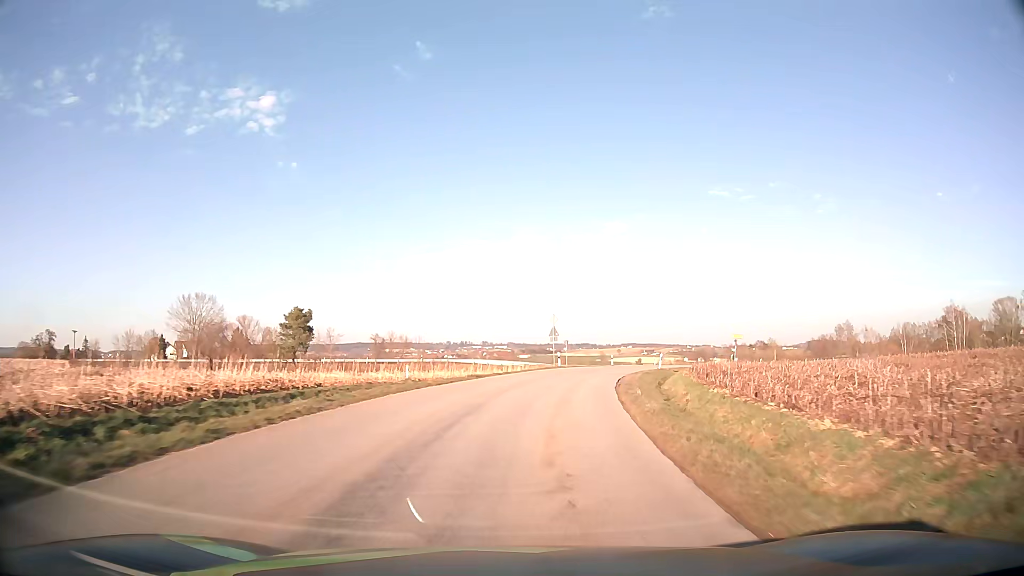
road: tertiary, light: Day
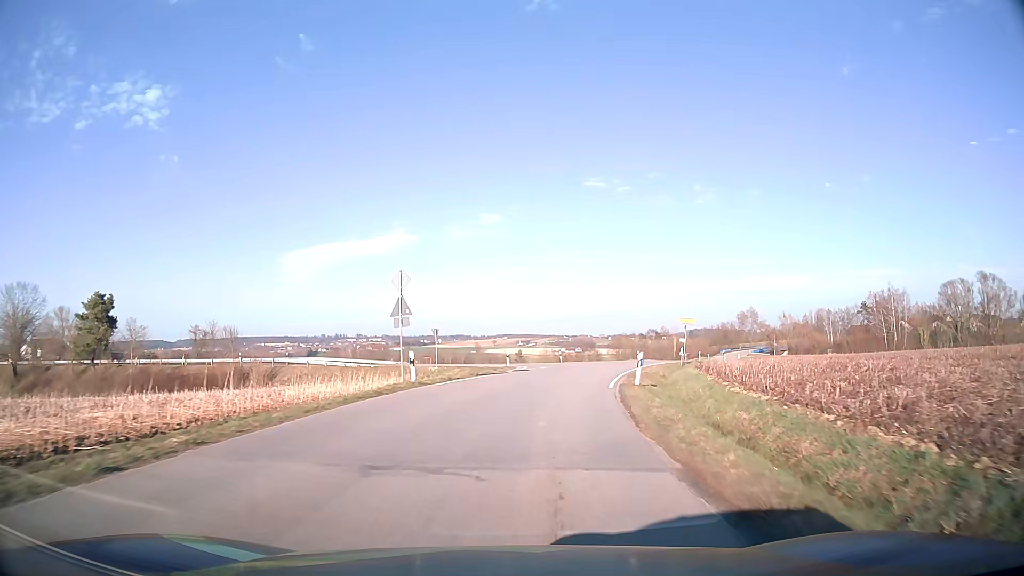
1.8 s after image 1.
(+2.4, +25.0) m; +10°
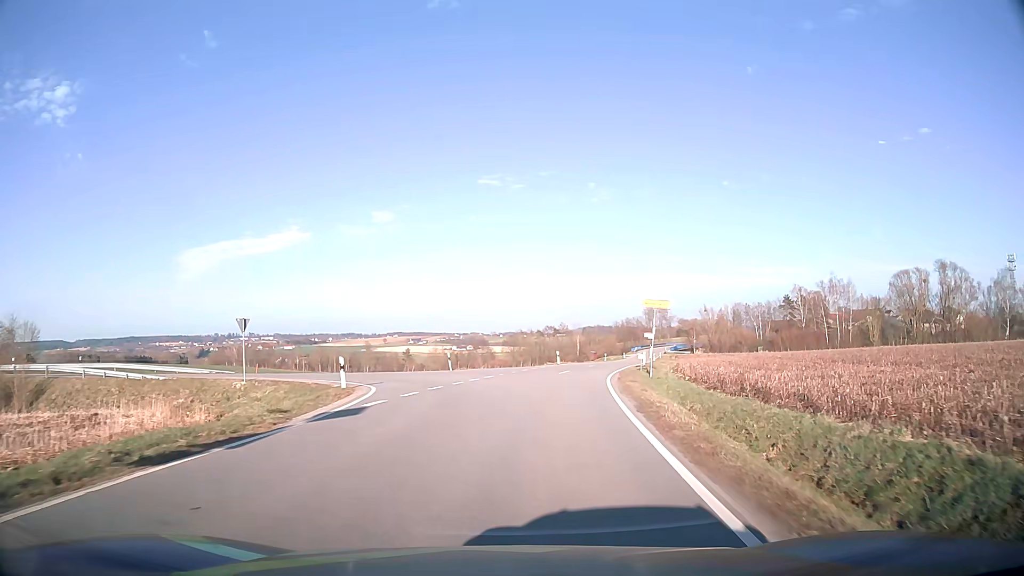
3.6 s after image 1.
(+1.6, +21.0) m; +9°
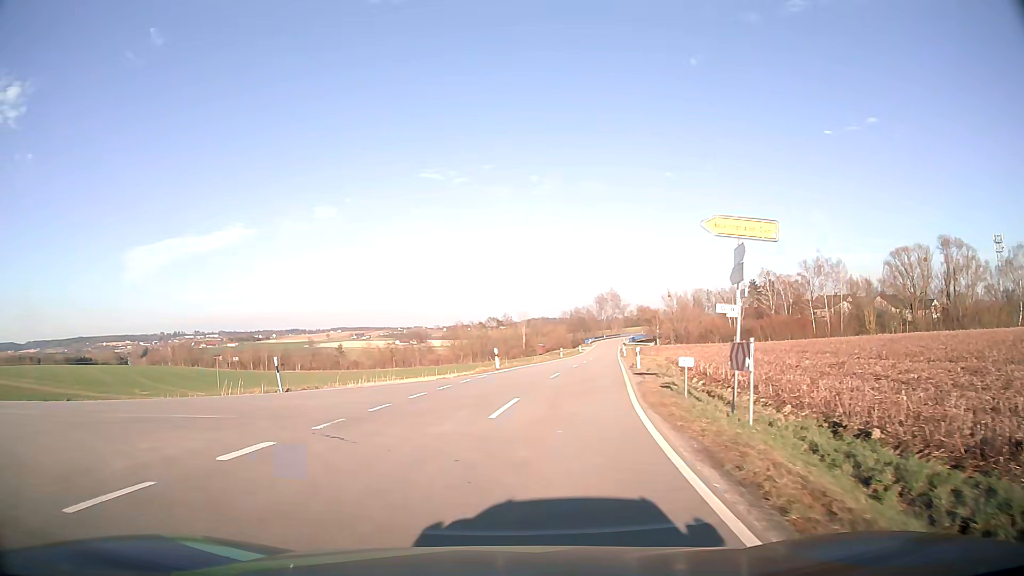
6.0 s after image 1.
(+2.0, +20.7) m; +6°
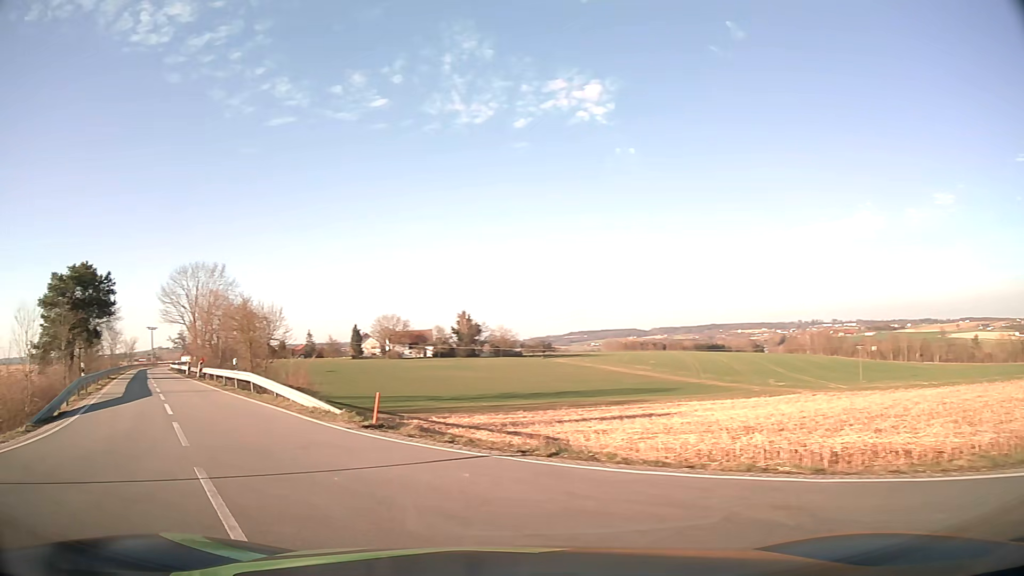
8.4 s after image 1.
(-5.3, +12.4) m; -54°
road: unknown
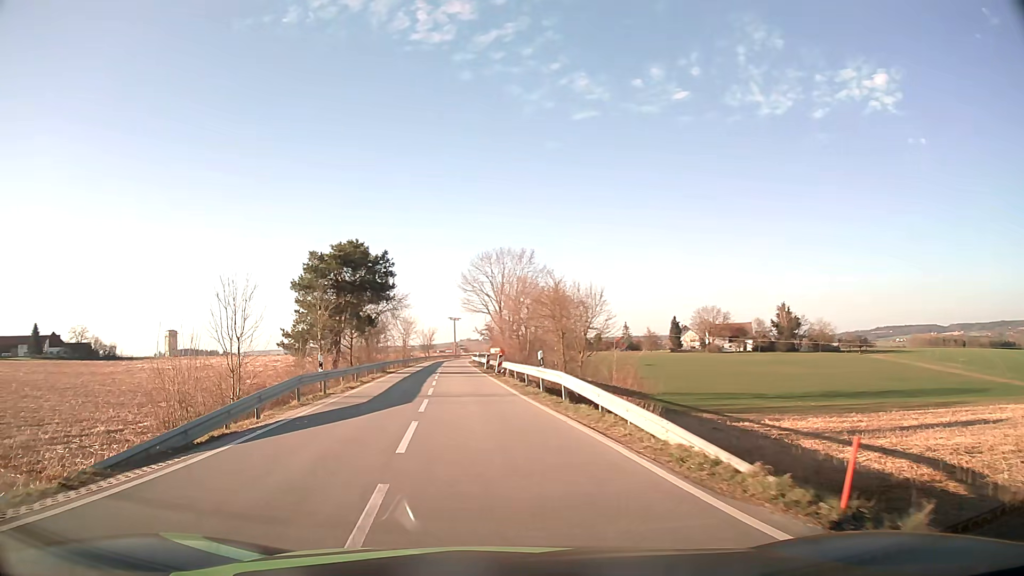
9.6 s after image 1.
(-2.1, +7.6) m; -26°
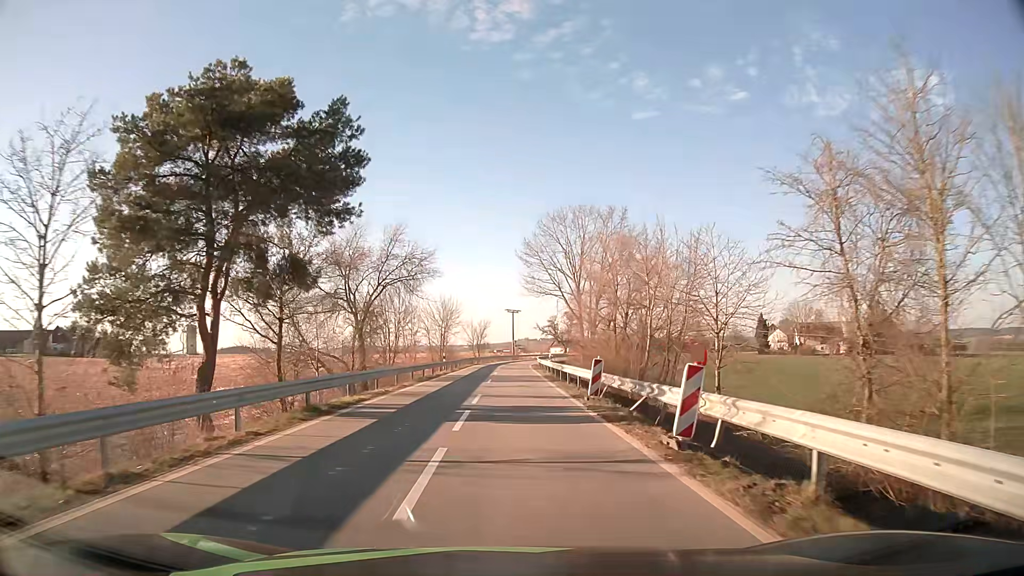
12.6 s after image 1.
(-2.7, +28.2) m; -6°
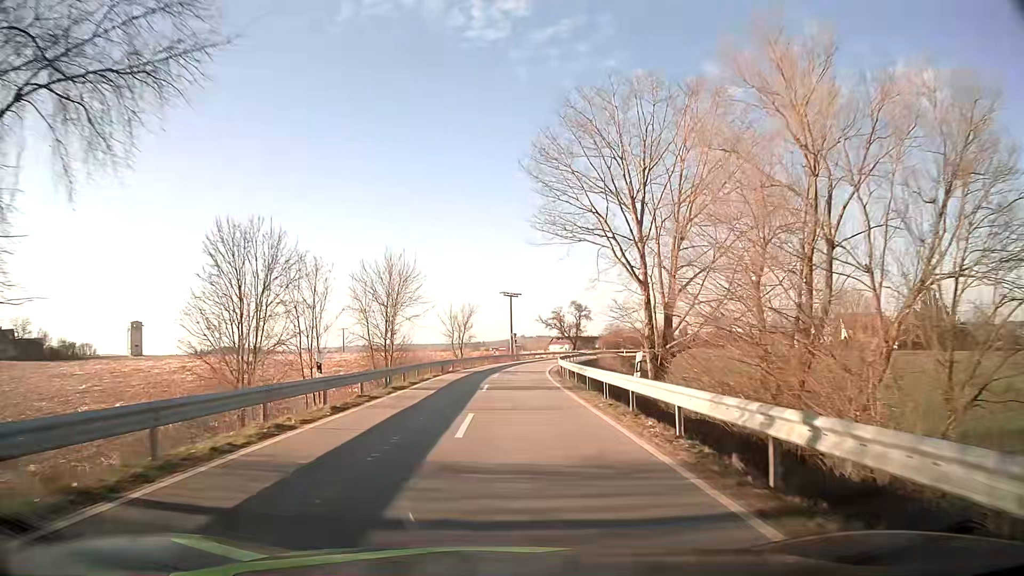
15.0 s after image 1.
(-0.1, +31.7) m; 0°
(0, +10) (0, +20) (0, +30) (+1, +40) (+2, +50) (+3, +60) (+4, +70) (+6, +80) (+9, +89) (+11, +99) m
